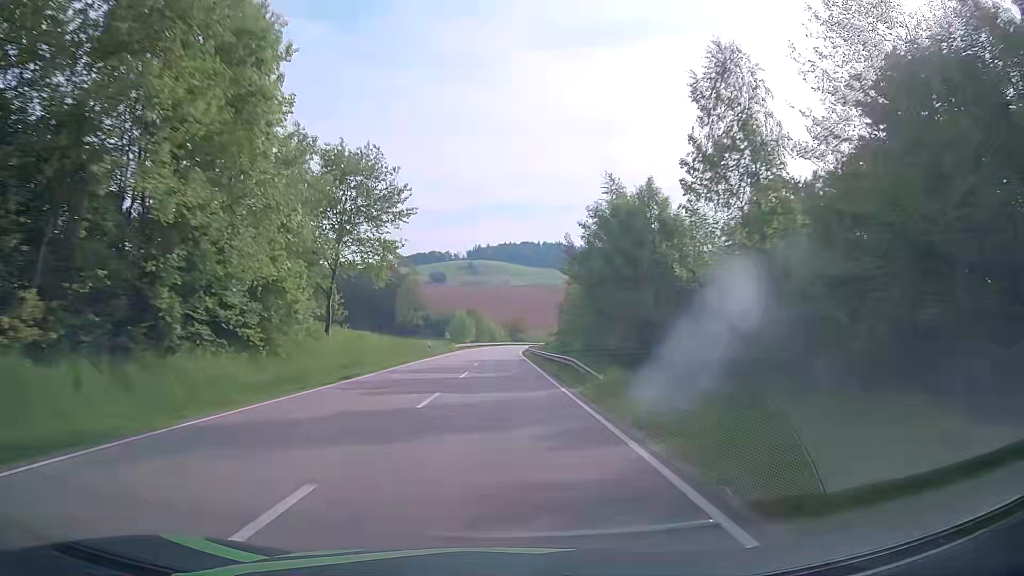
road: secondary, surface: asphalt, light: Day
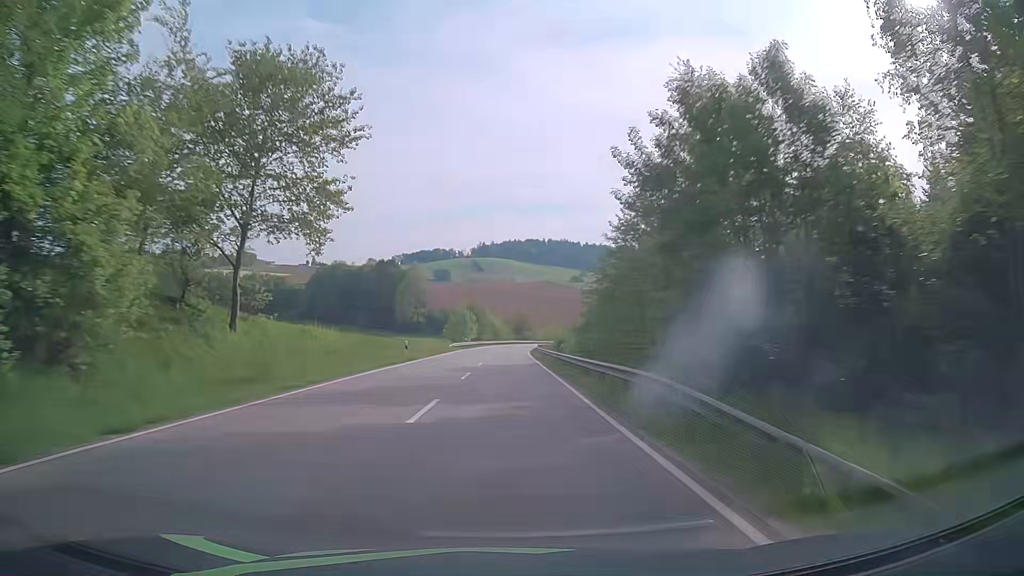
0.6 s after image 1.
(-0.2, +14.4) m; -1°
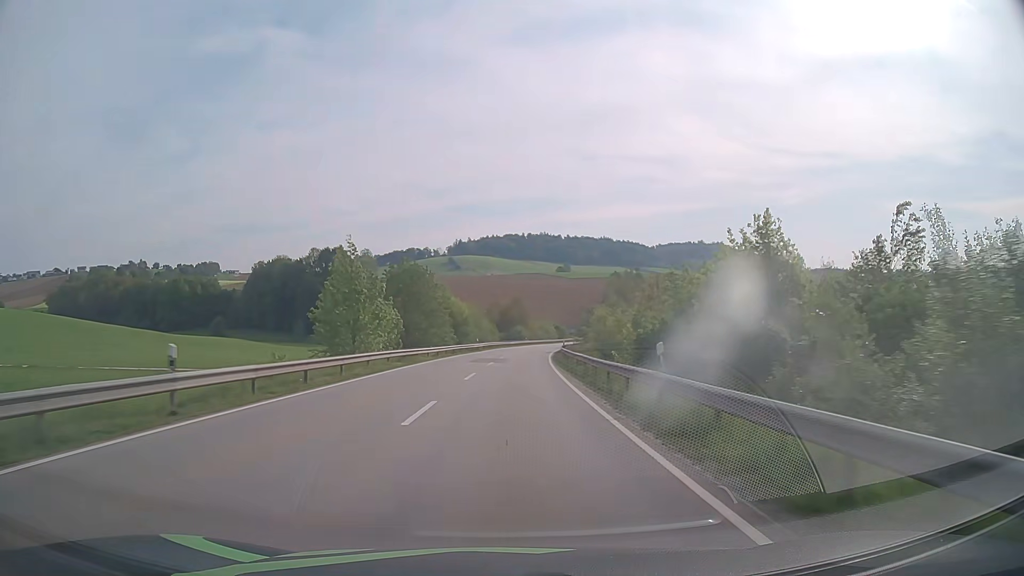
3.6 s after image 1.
(+0.3, +71.6) m; +1°
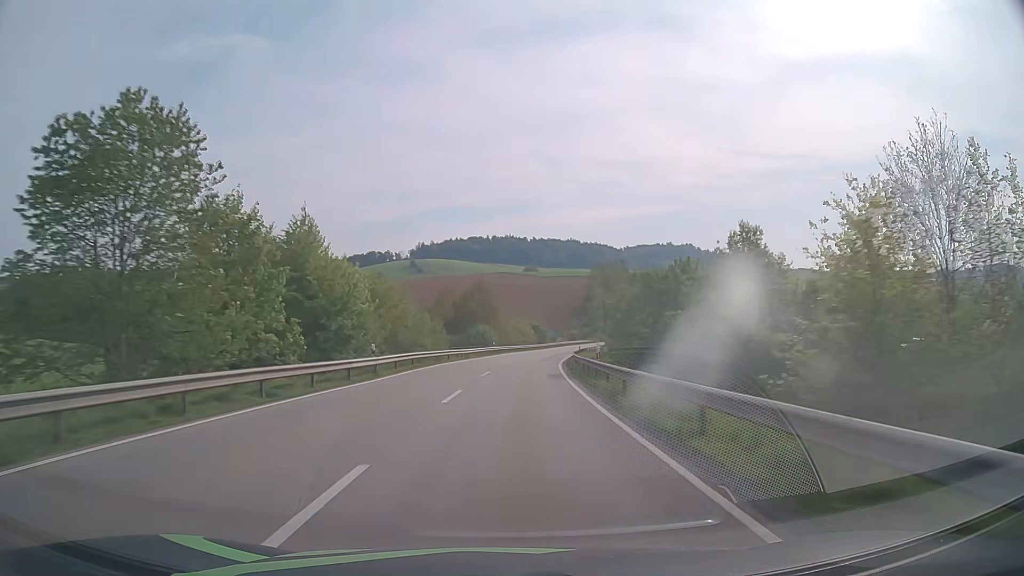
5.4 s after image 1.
(+0.9, +43.4) m; +3°
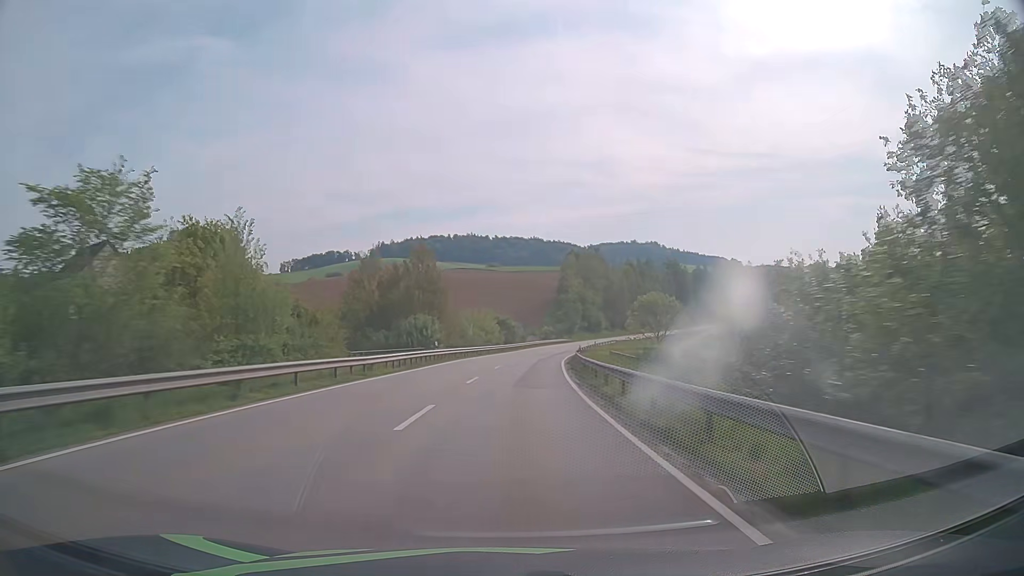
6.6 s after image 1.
(+0.7, +29.0) m; +3°
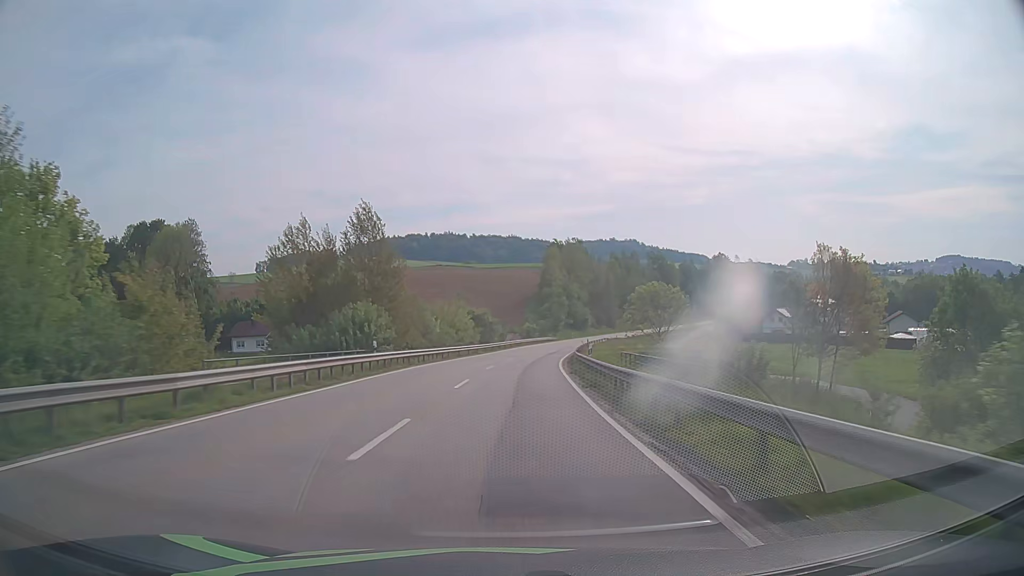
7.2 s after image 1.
(+0.2, +14.5) m; +2°
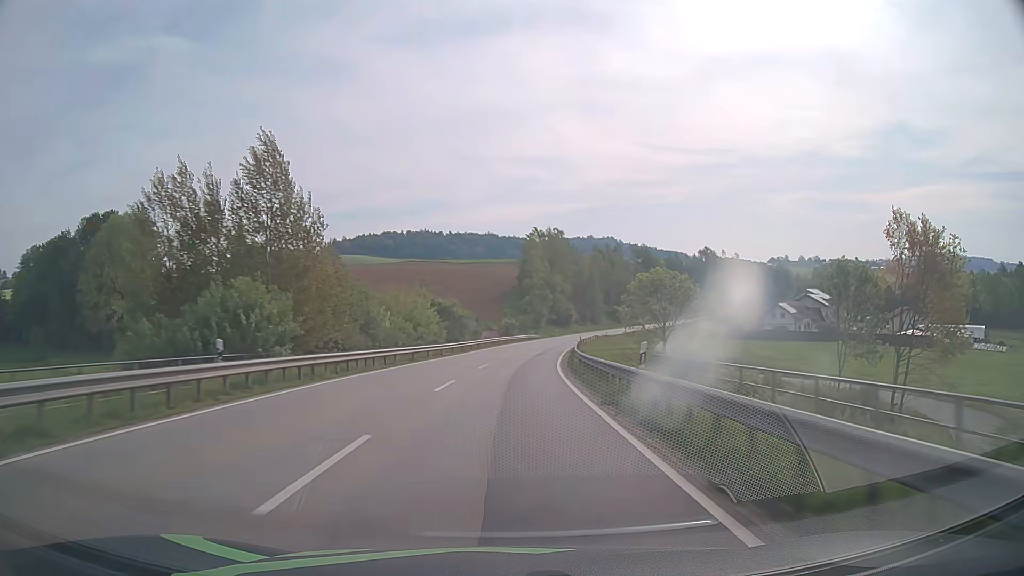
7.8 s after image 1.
(+0.3, +14.5) m; +2°
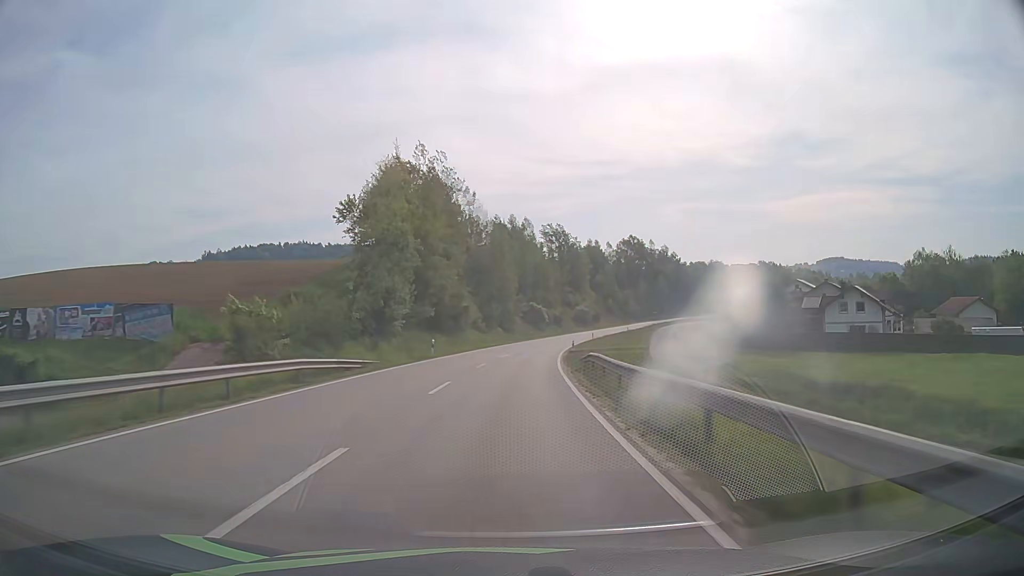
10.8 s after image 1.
(+5.7, +72.4) m; +10°
(0, +10) (0, +20) (+1, +30) (+2, +40) (+3, +50) (+4, +60) (+6, +70) (+8, +80) (+10, +89) (+12, +99) m
